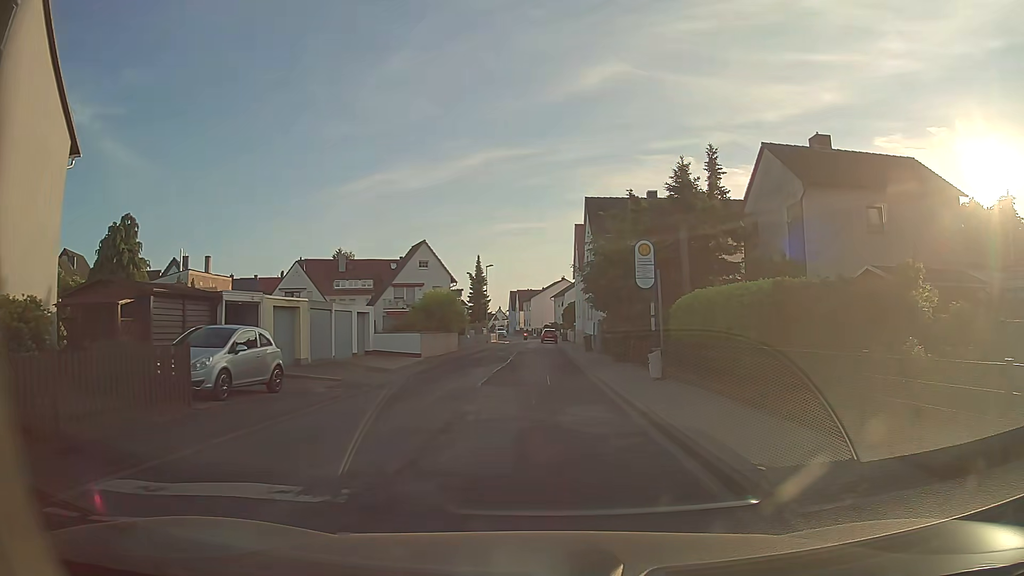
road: residential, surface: asphalt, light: Day
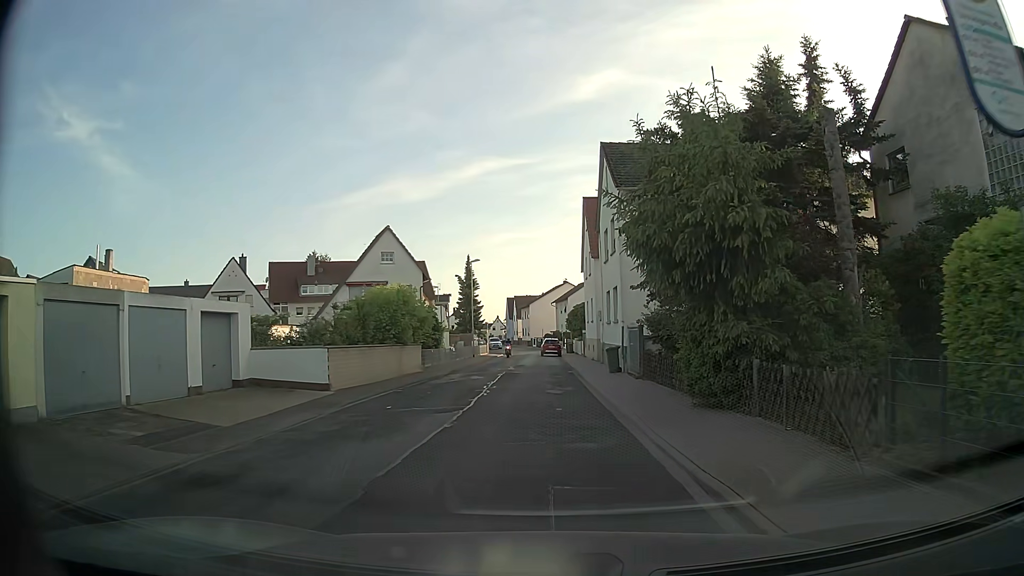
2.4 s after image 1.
(+0.3, +14.8) m; 0°
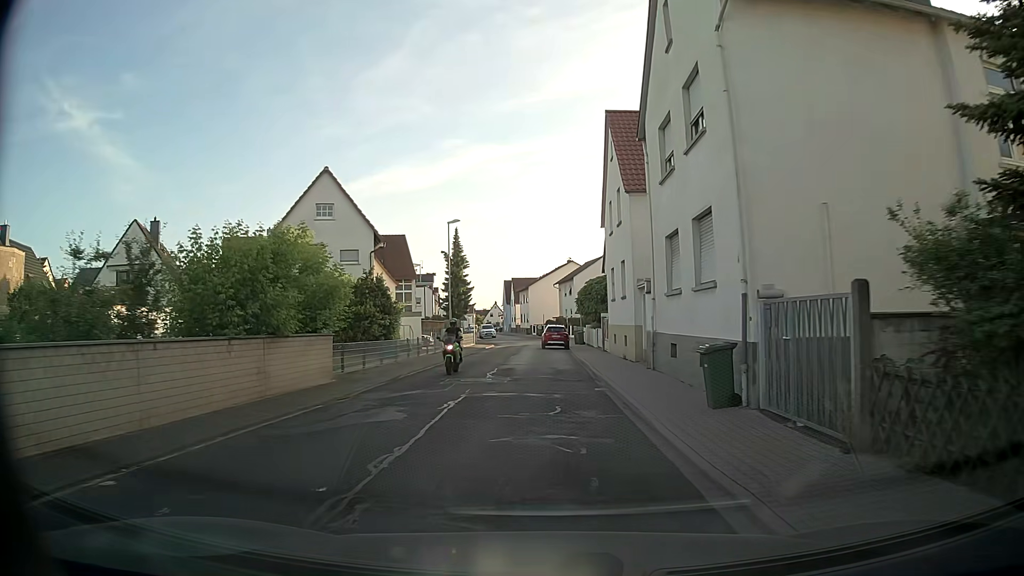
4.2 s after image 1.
(+0.2, +14.8) m; +1°
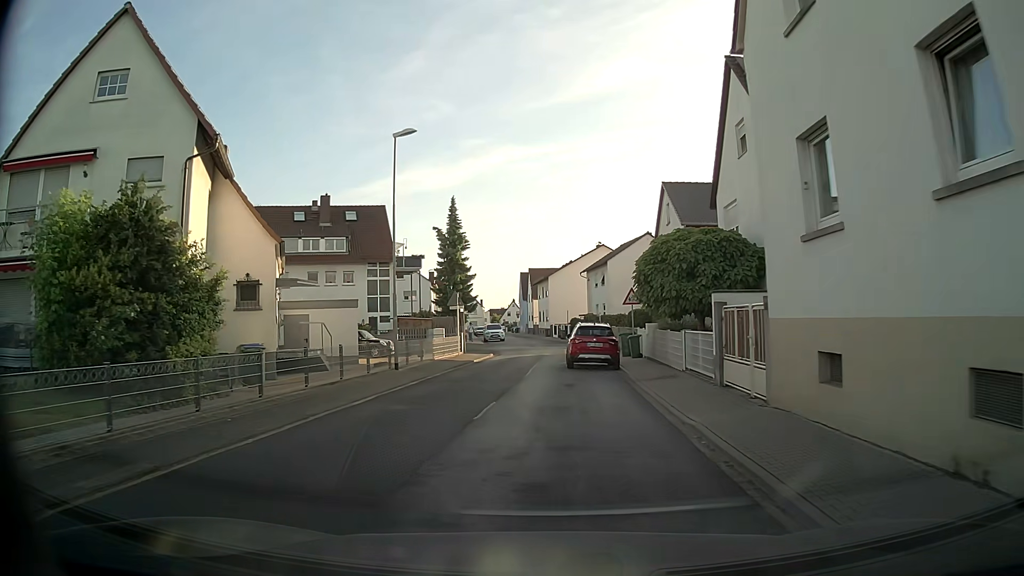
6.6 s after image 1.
(-0.1, +20.2) m; -3°
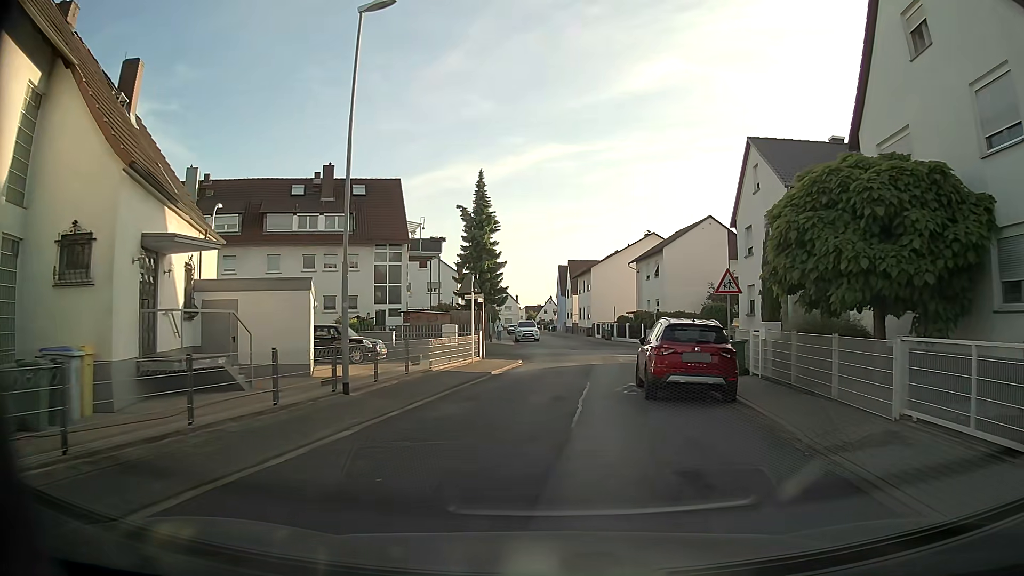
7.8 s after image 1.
(-0.2, +9.7) m; -2°
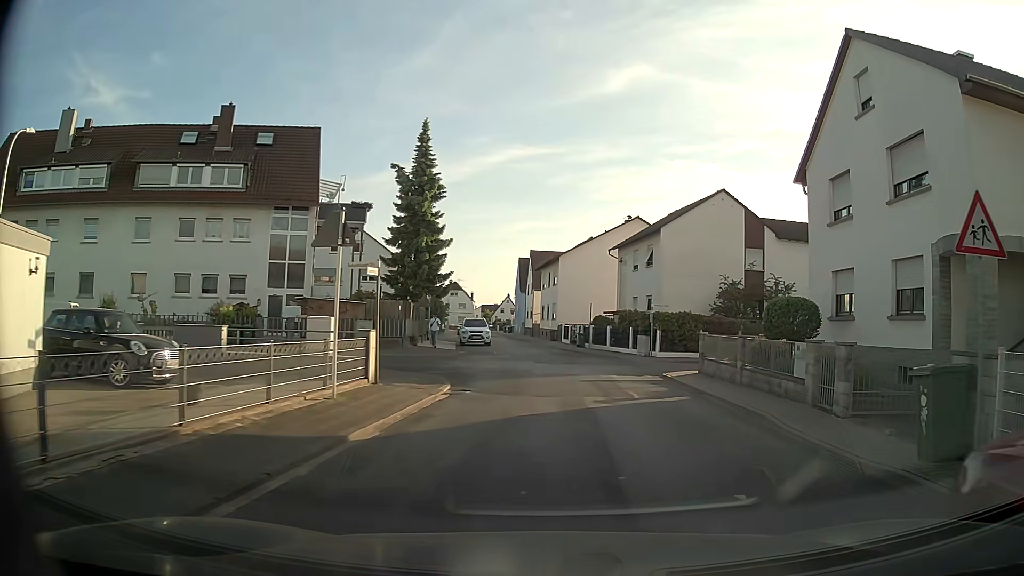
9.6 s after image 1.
(+0.1, +12.9) m; +5°
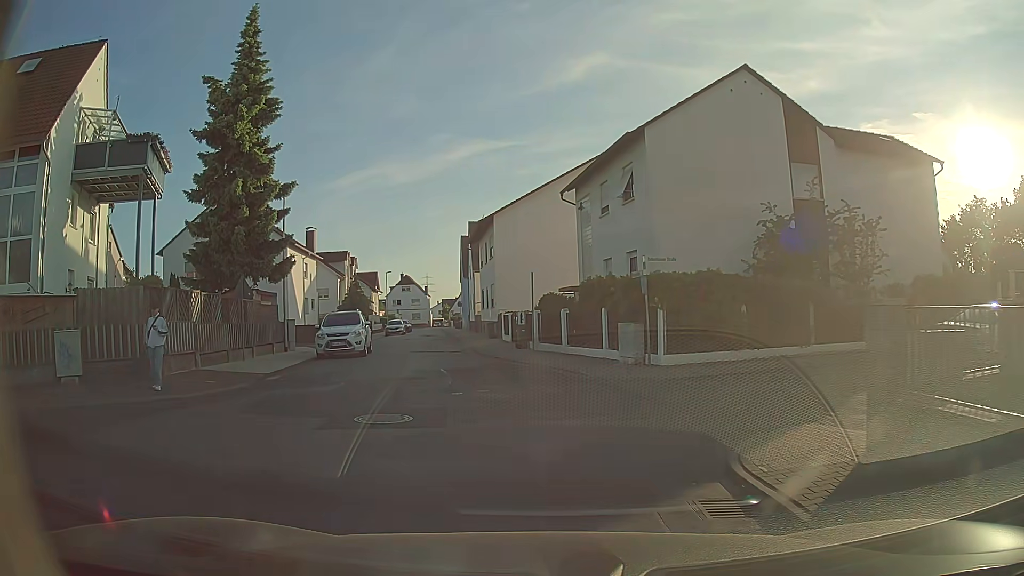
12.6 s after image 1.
(+1.9, +17.0) m; +2°
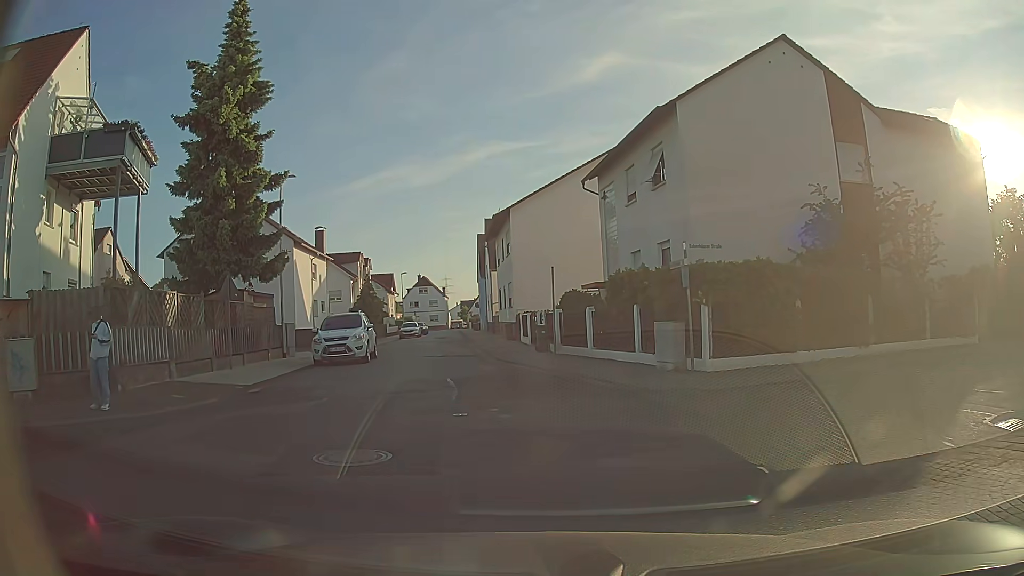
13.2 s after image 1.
(0.0, +2.4) m; -2°
(-1, +10) (-2, +20) (-4, +30) (-5, +40) (-7, +50) (-8, +59) (-9, +69) (-10, +79) (-12, +89) (-13, +99) m
